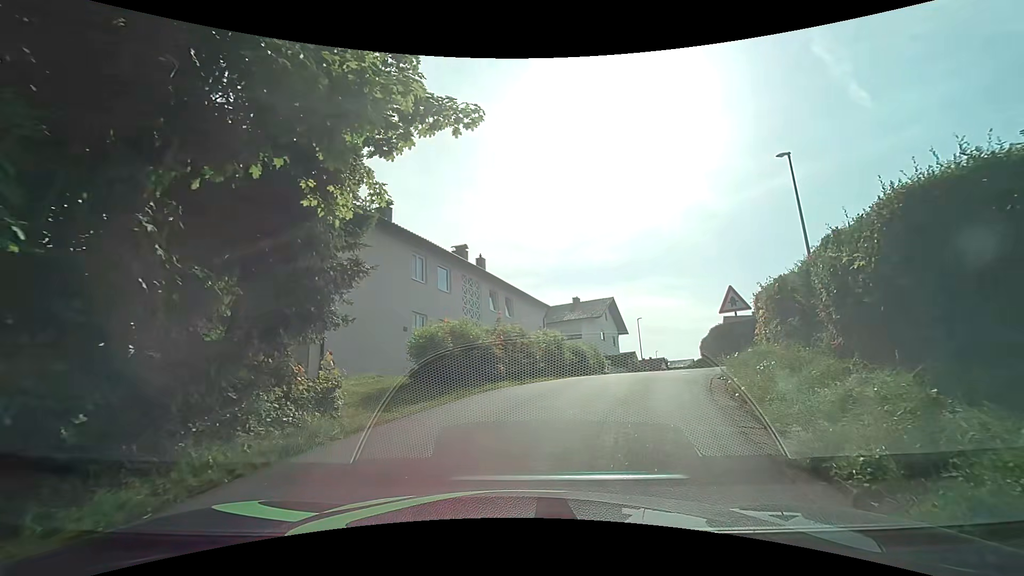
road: residential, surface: asphalt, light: Day
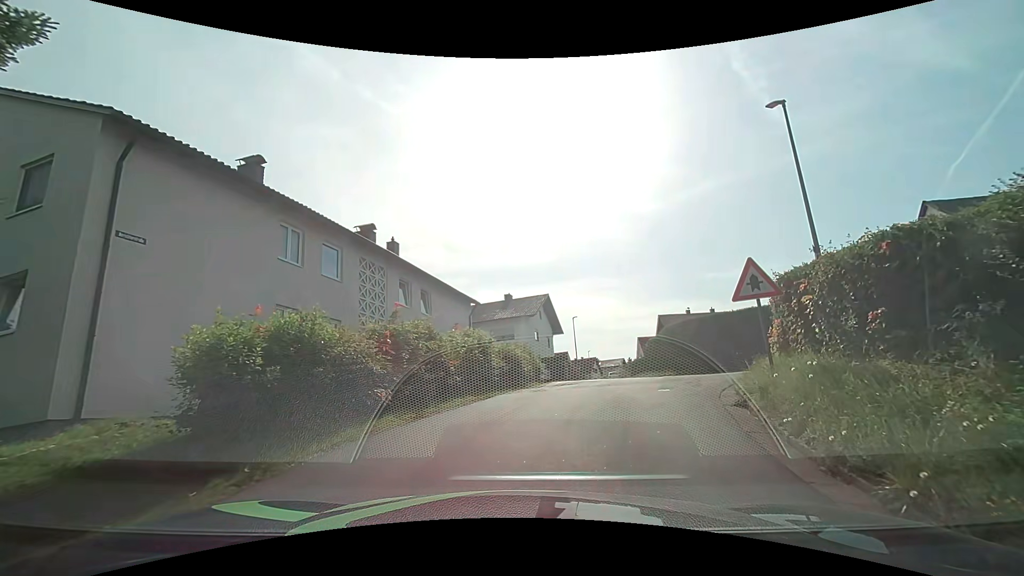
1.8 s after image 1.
(+0.4, +5.8) m; +8°
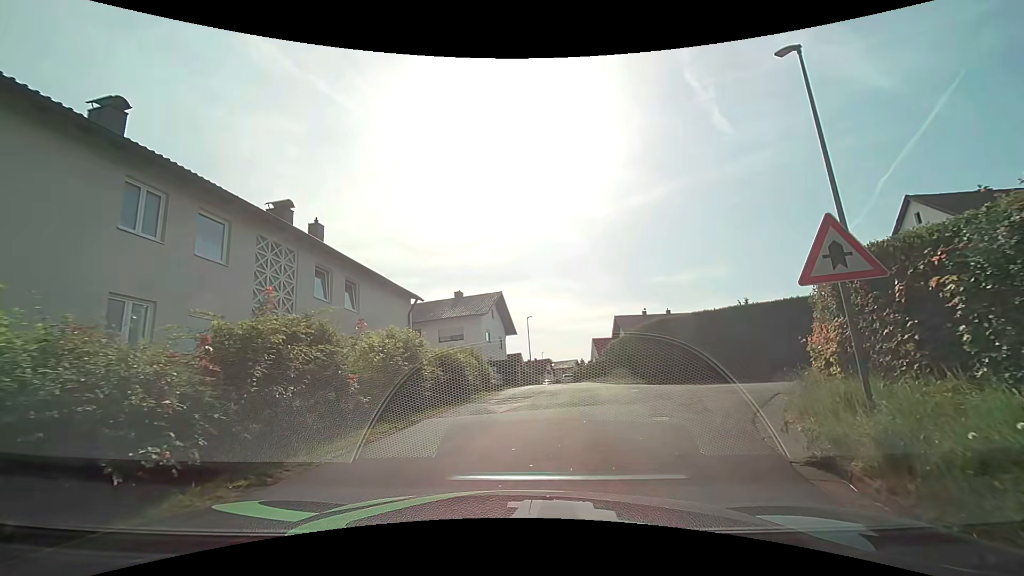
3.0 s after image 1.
(+0.1, +3.9) m; +3°
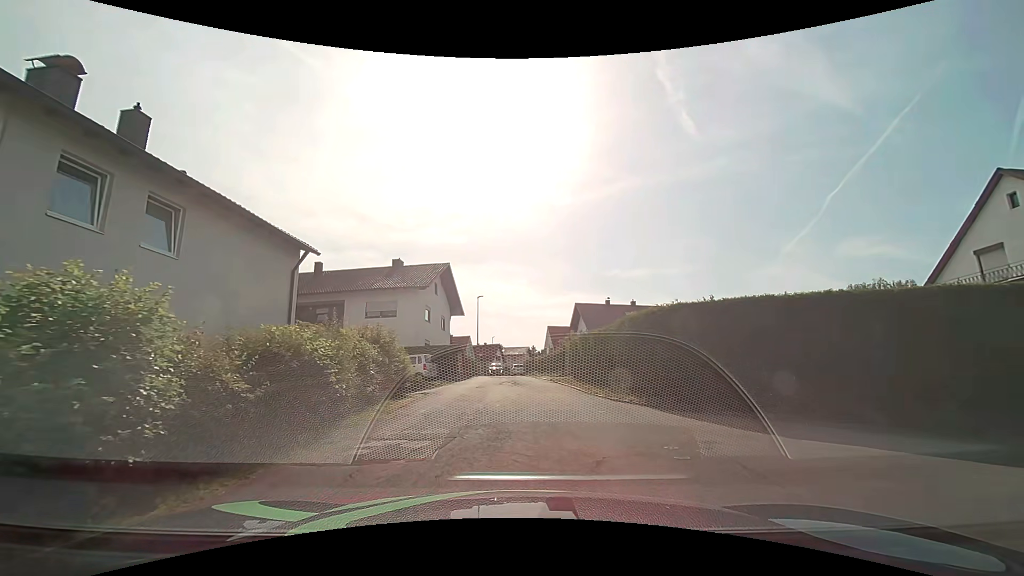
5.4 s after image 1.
(+0.6, +8.2) m; +6°
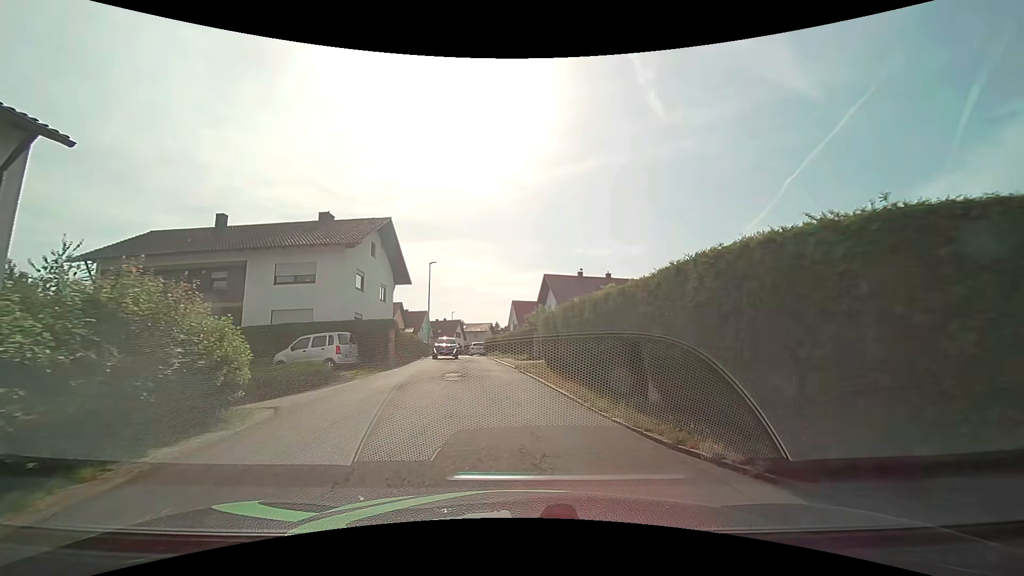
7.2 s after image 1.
(+0.4, +8.4) m; +5°
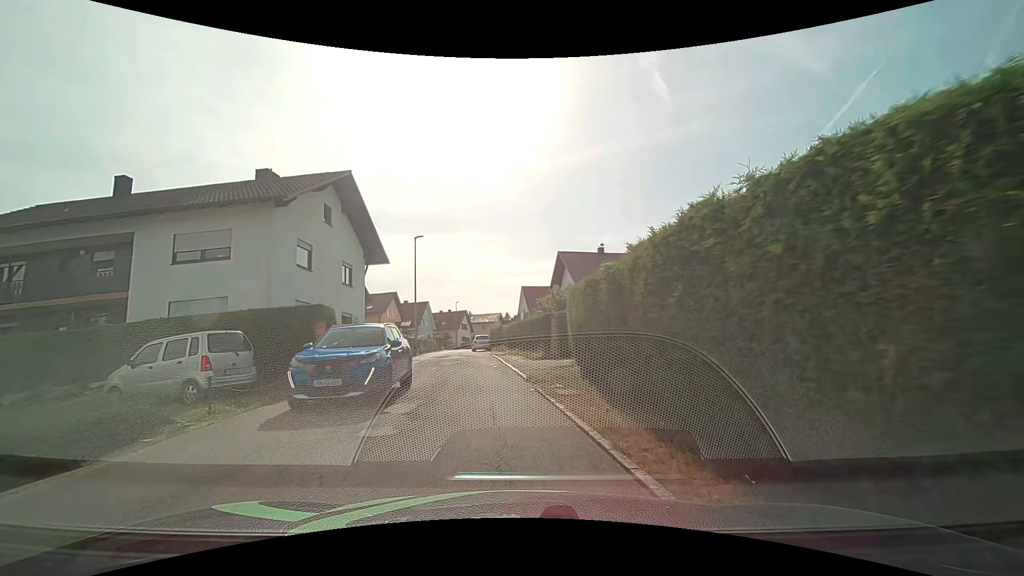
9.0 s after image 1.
(0.0, +9.4) m; -1°
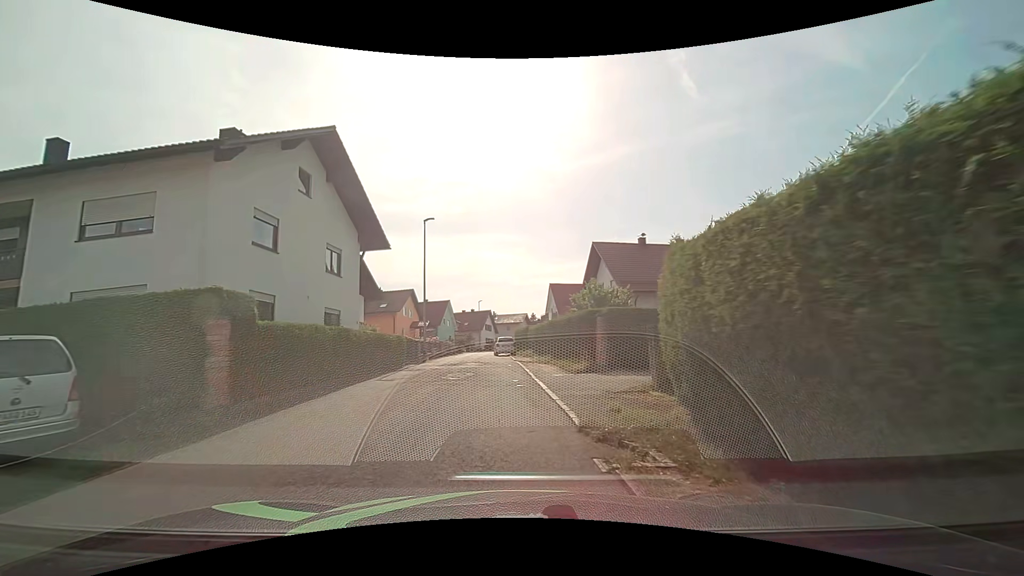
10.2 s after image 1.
(-0.2, +6.1) m; -3°
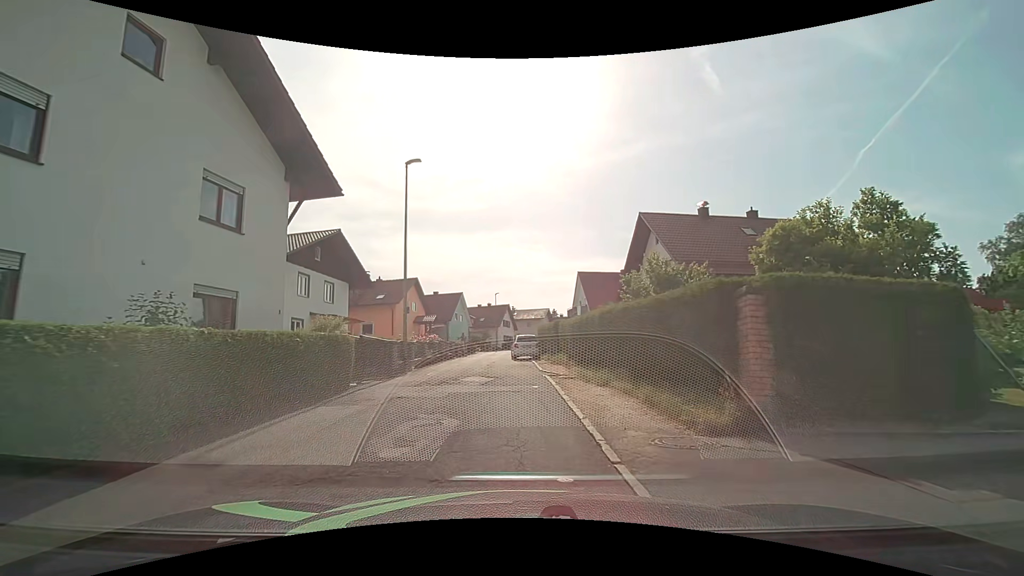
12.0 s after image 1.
(-0.3, +9.8) m; -2°
(0, +10) (-1, +20) (-2, +30) (-2, +40) (-1, +50) (-1, +60) (0, +70) (+3, +79) (+5, +89) (+9, +98) m
